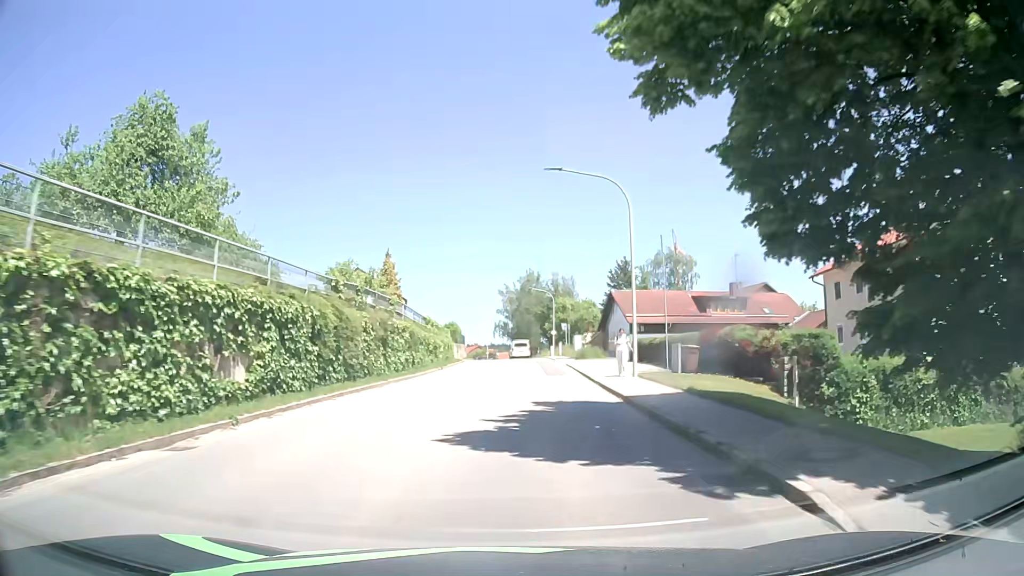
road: tertiary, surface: asphalt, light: Day
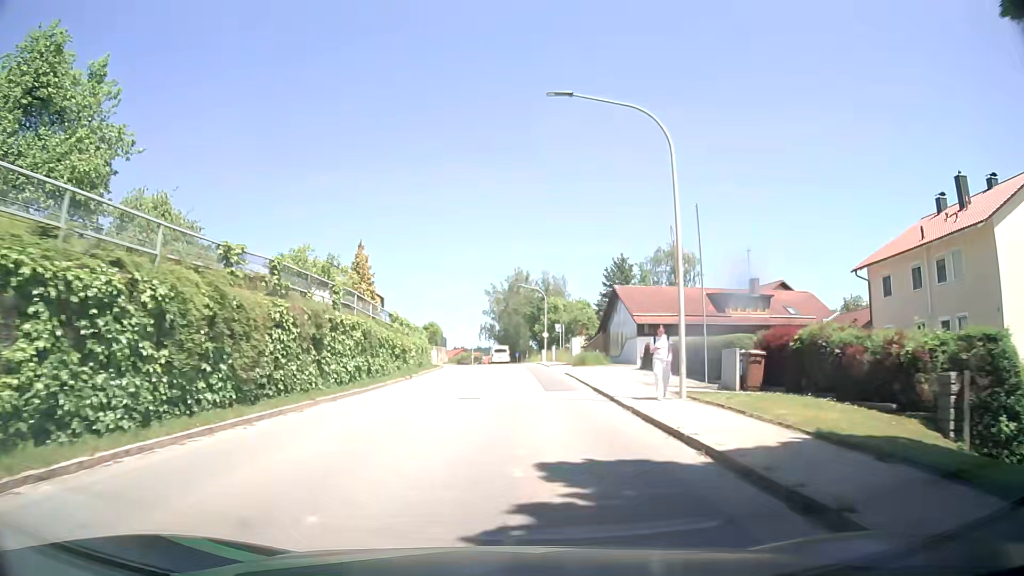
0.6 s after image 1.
(0.0, +7.7) m; +1°
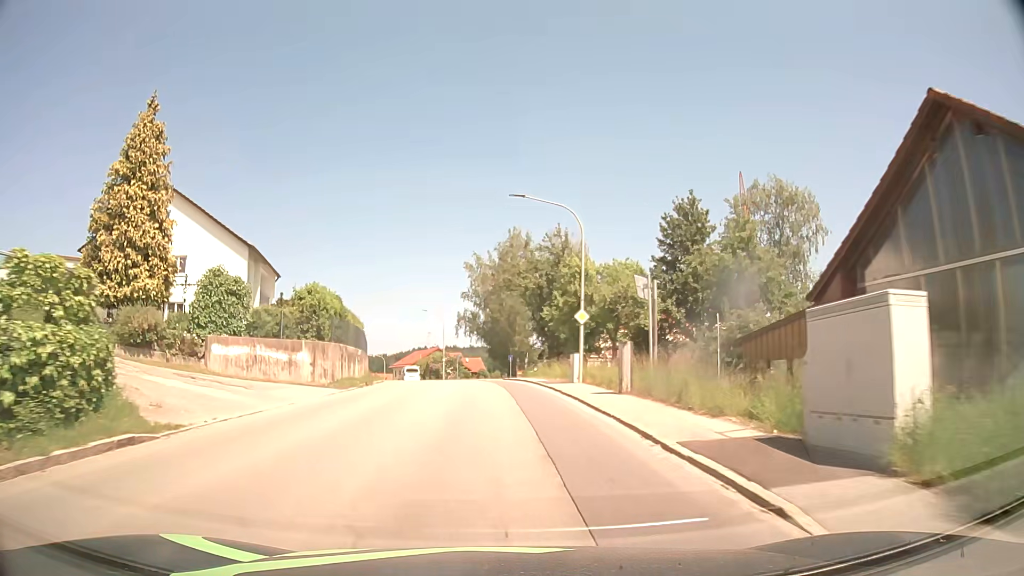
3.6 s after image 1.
(+0.8, +38.3) m; +1°
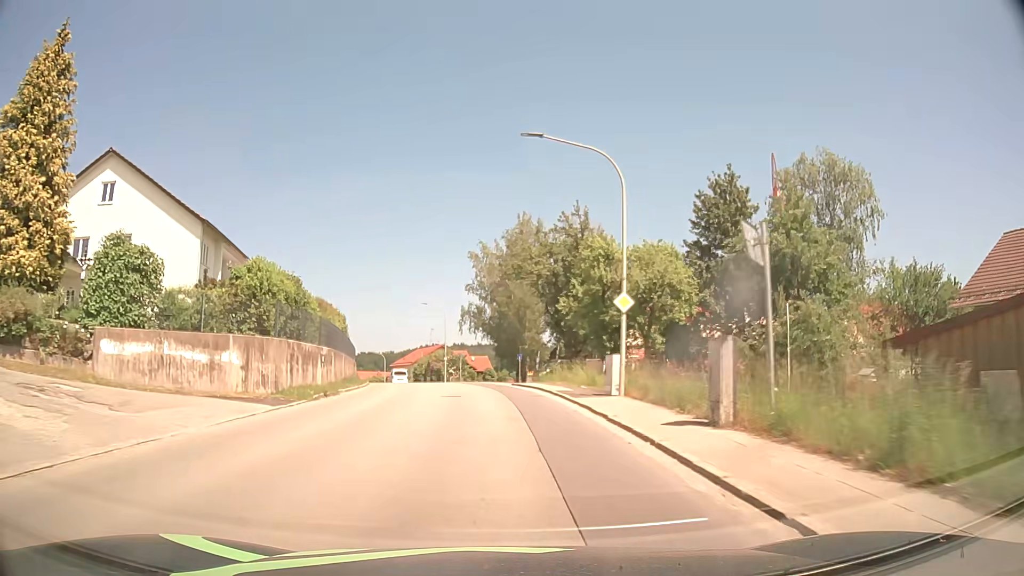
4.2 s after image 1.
(-0.1, +7.7) m; -1°
(0, +10) (-1, +20) (-2, +30) (-3, +40) (-5, +50) (-7, +59) (-9, +69) (-12, +79) (-15, +88) (-18, +98) m
